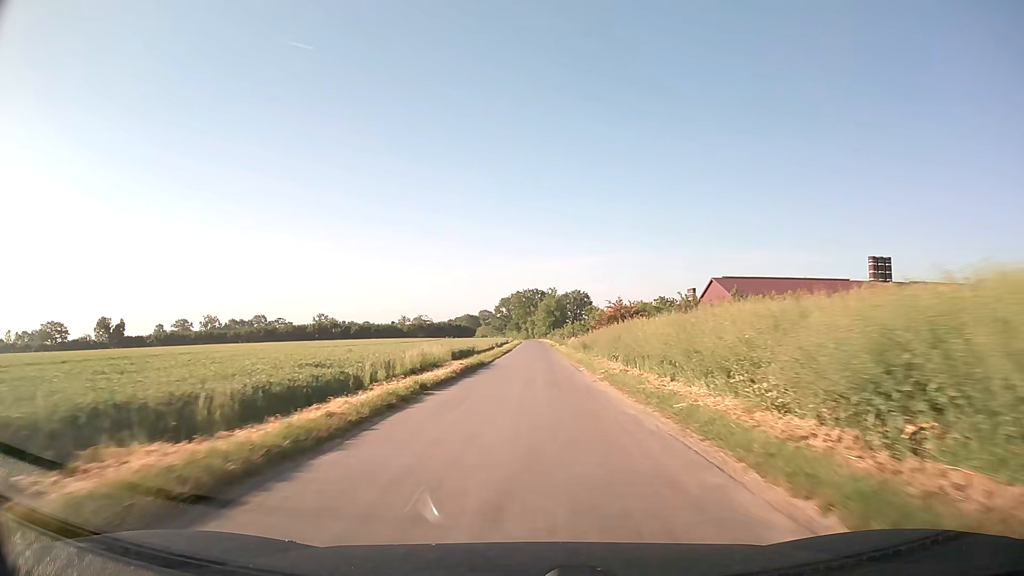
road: unclassified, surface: asphalt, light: Day
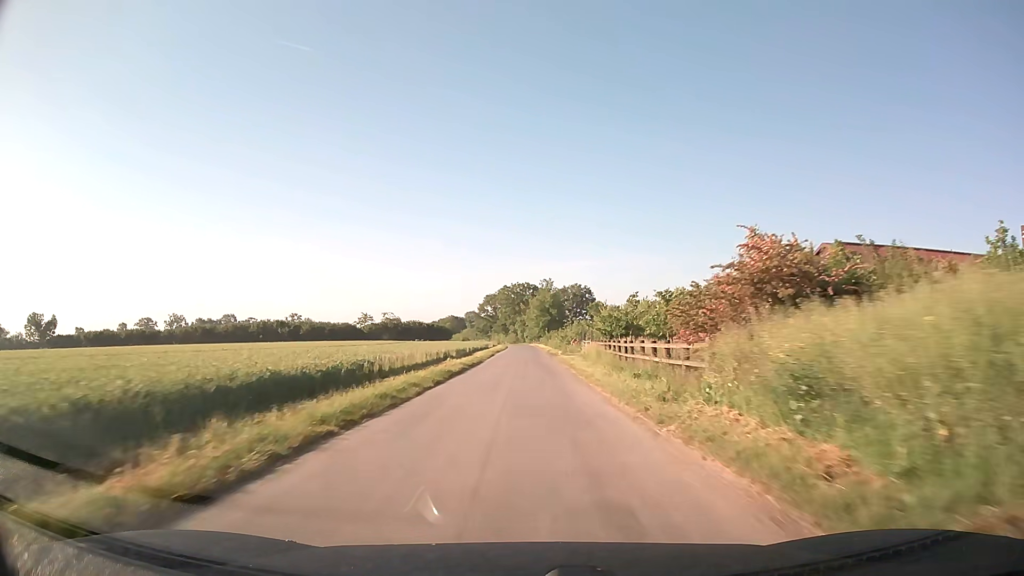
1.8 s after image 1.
(+0.4, +35.1) m; +1°
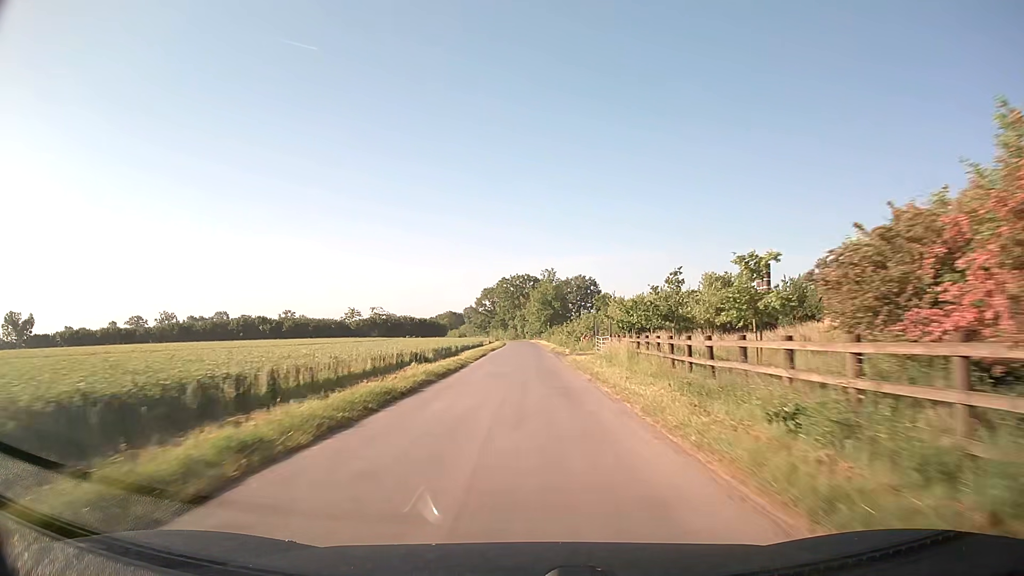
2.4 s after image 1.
(0.0, +11.8) m; 0°
